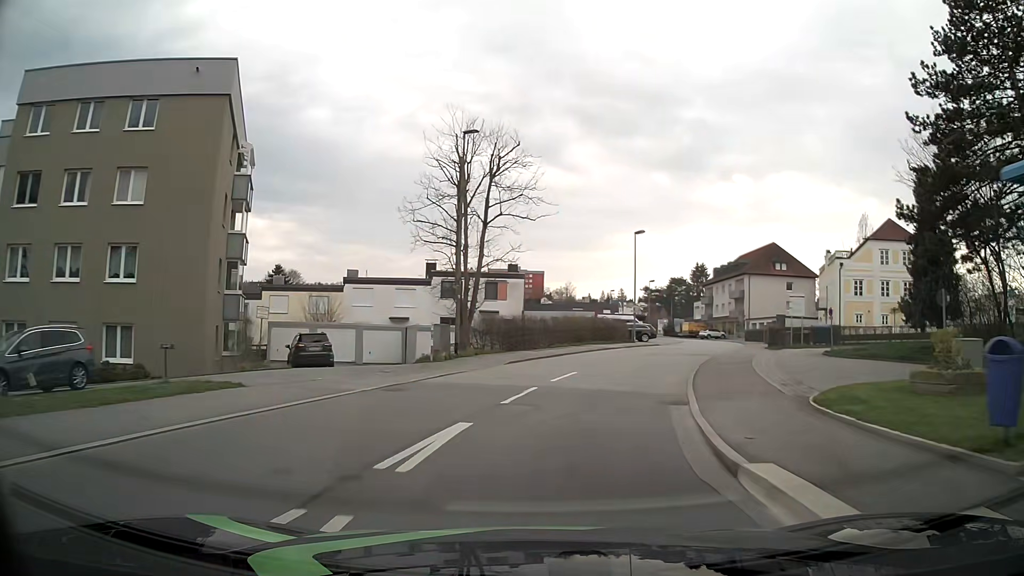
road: residential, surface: asphalt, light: Day
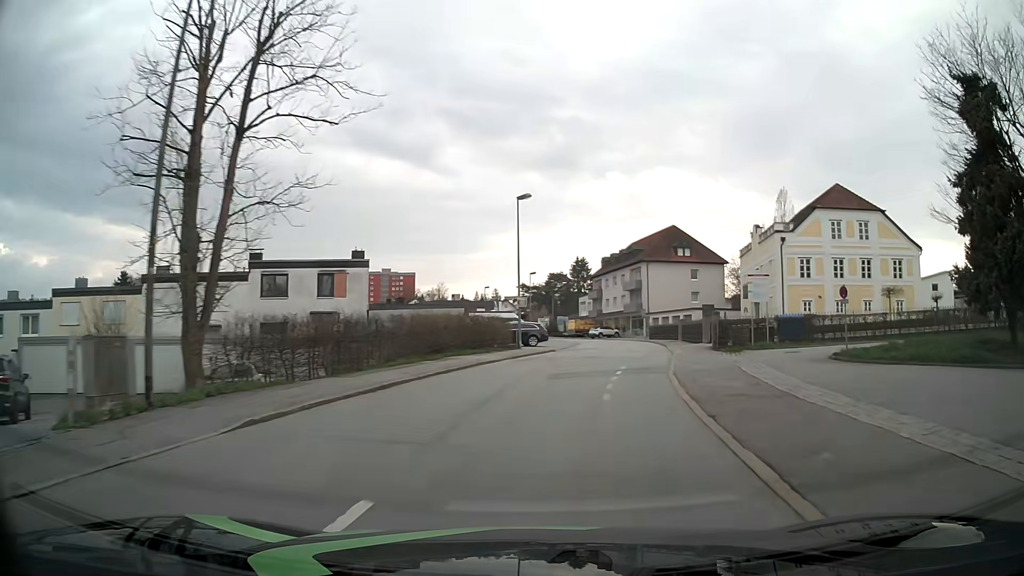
(+1.3, +13.7) m; +12°
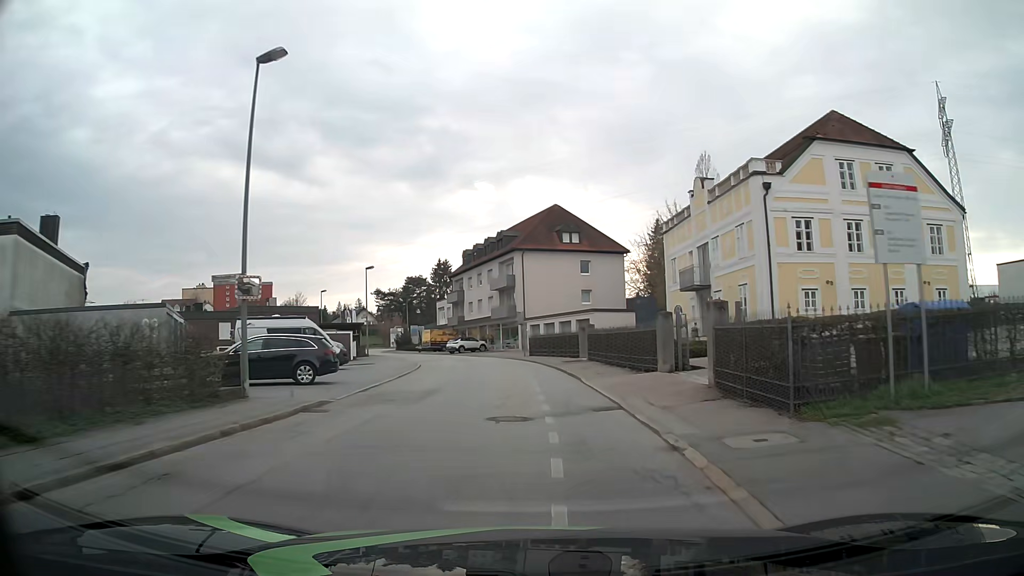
(+2.3, +21.0) m; +11°
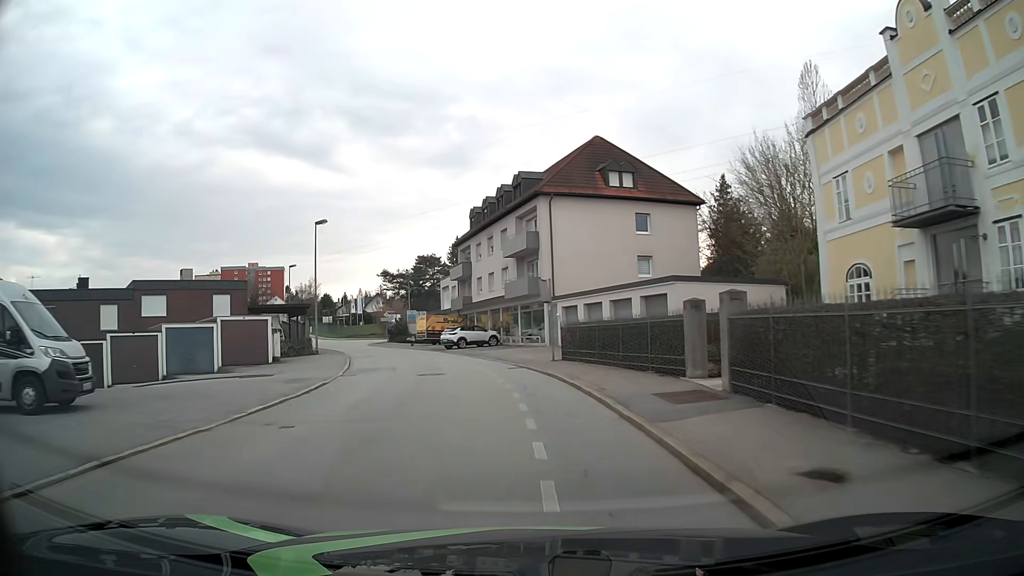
(-0.2, +21.3) m; -3°
